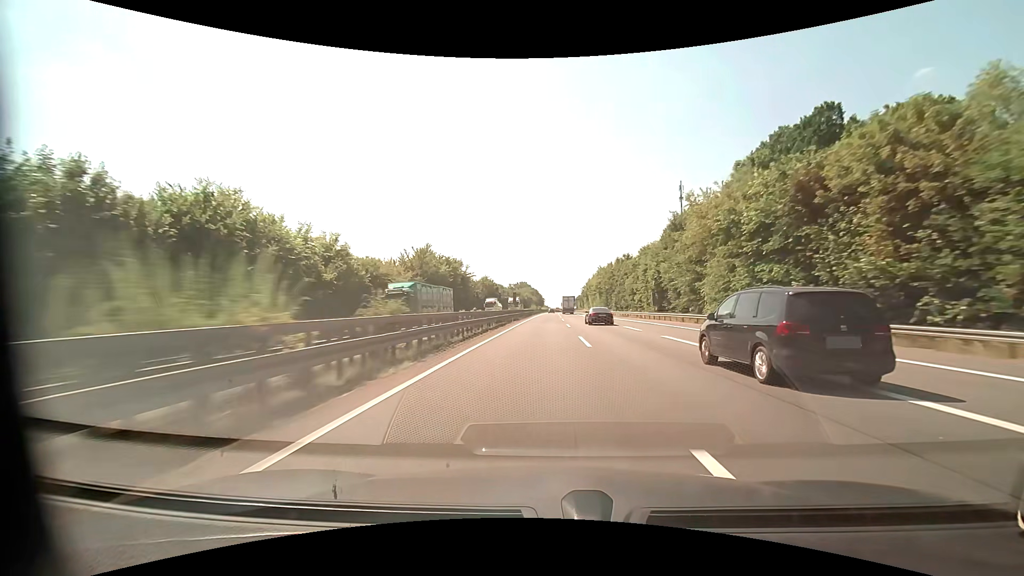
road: motorway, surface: asphalt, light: Day
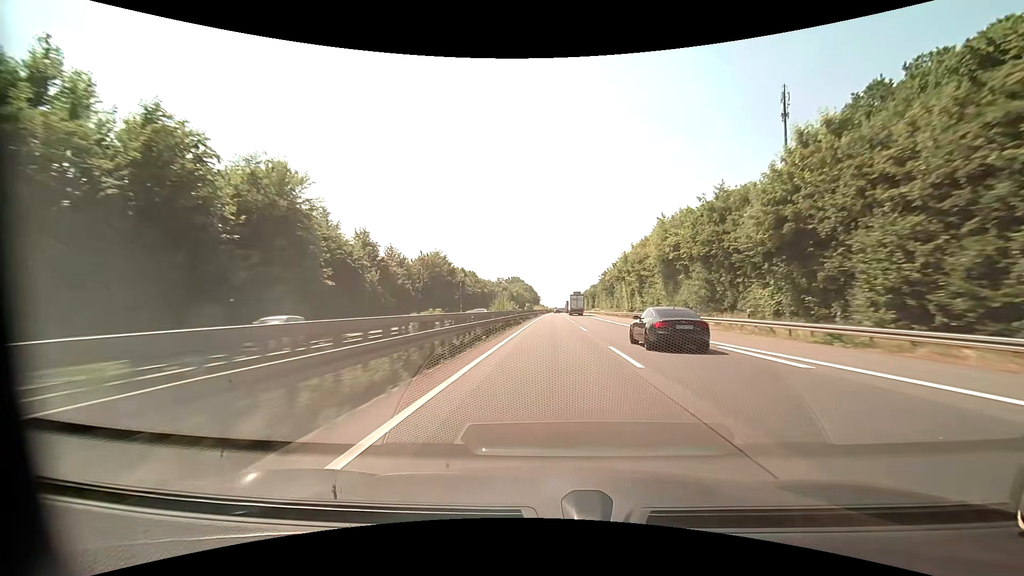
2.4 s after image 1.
(+0.2, +77.7) m; 0°
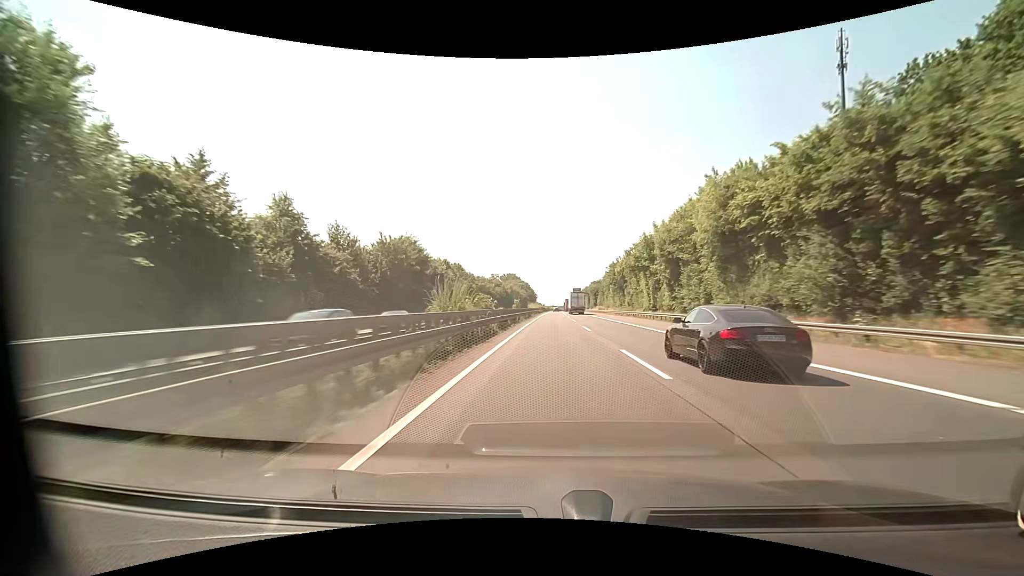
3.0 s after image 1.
(0.0, +19.9) m; 0°
